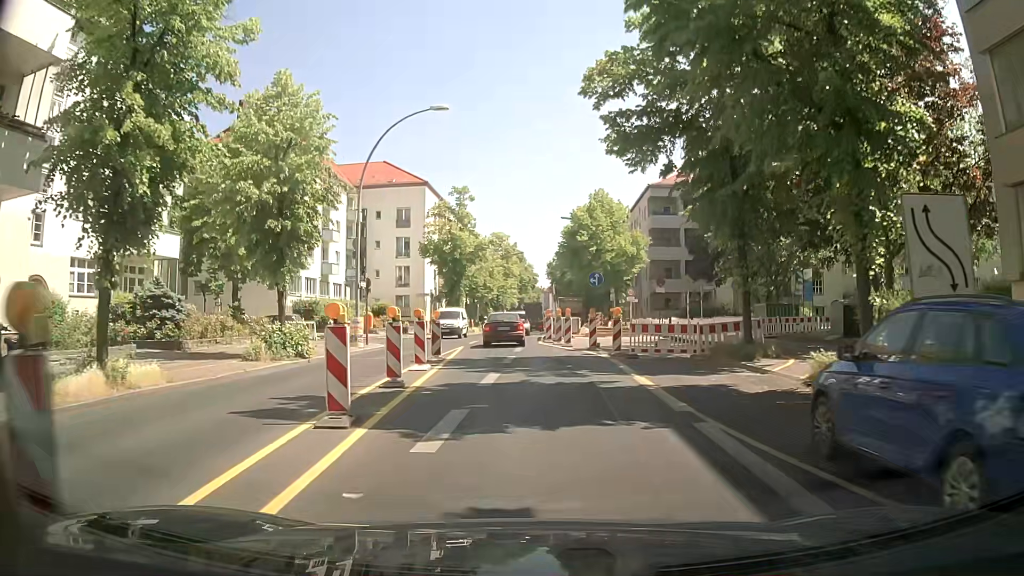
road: secondary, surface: asphalt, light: Day
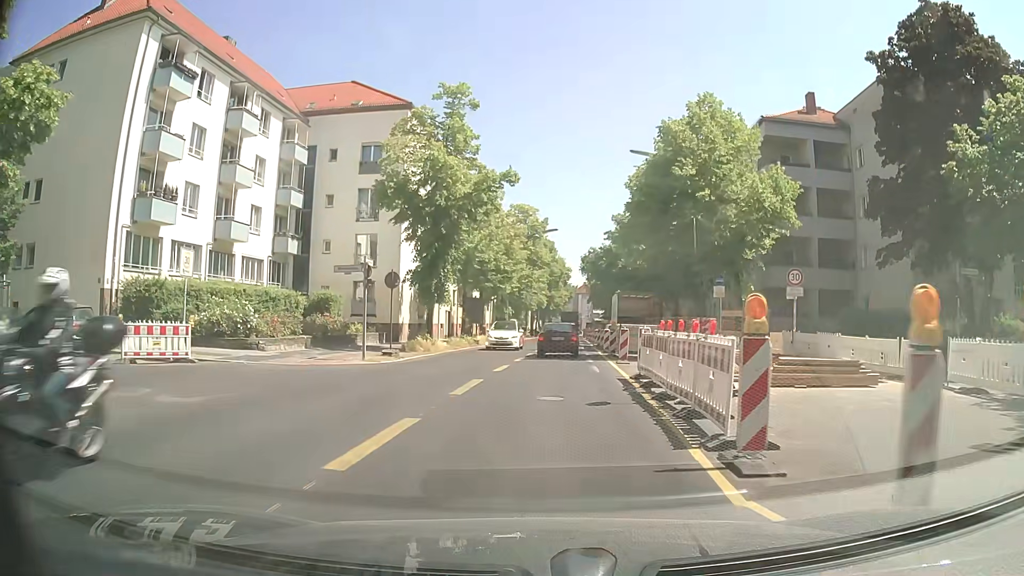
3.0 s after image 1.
(-0.4, +26.0) m; -2°
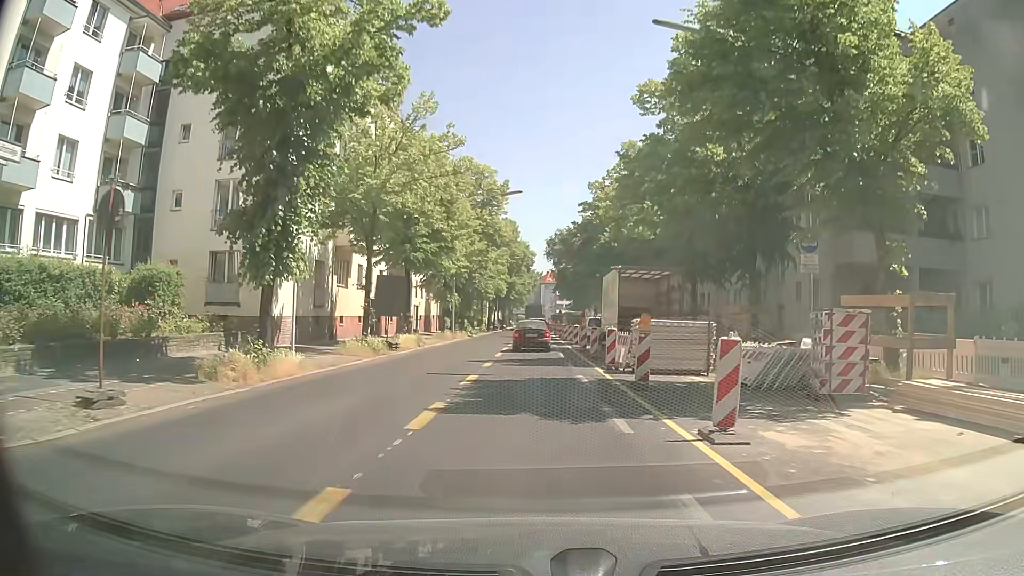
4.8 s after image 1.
(+0.5, +15.5) m; +4°
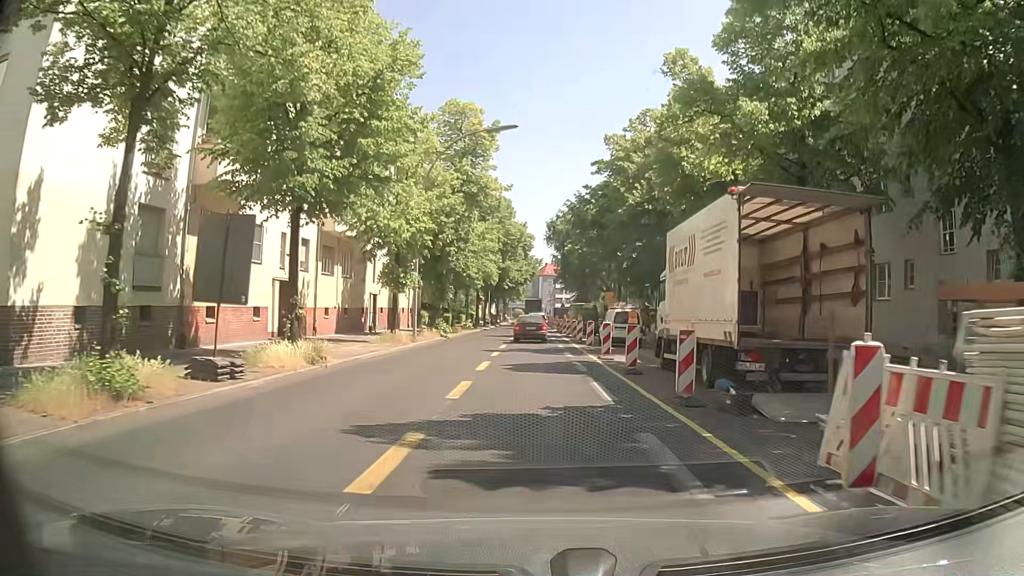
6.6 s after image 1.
(-0.1, +15.1) m; 0°
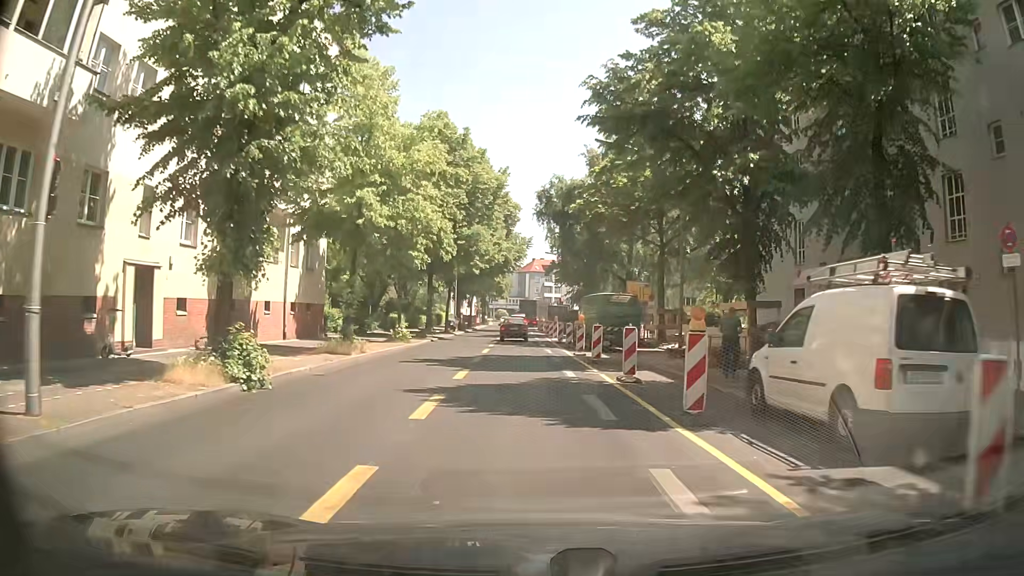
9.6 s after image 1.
(+0.3, +25.7) m; +2°
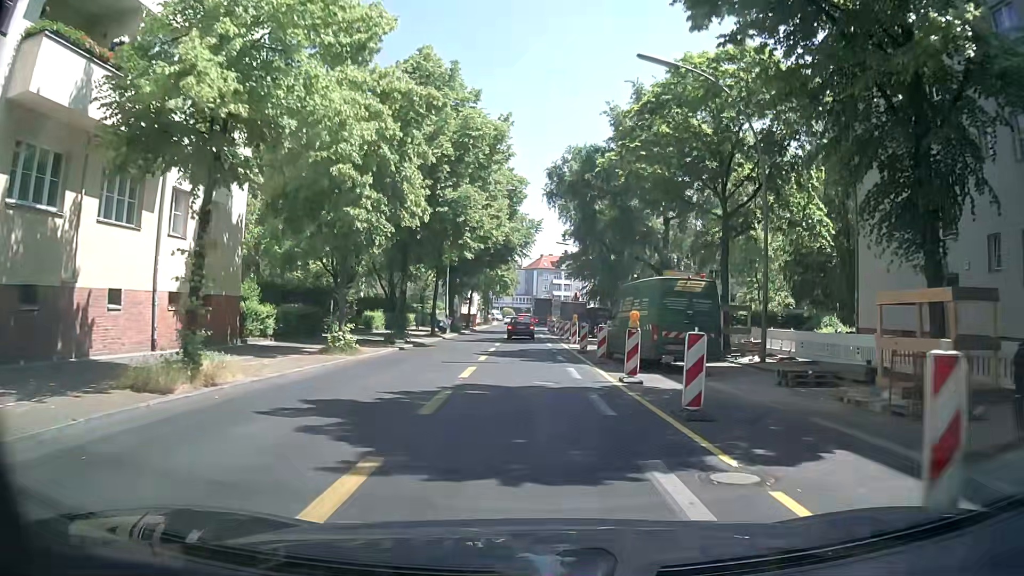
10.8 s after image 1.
(-0.1, +11.5) m; -1°
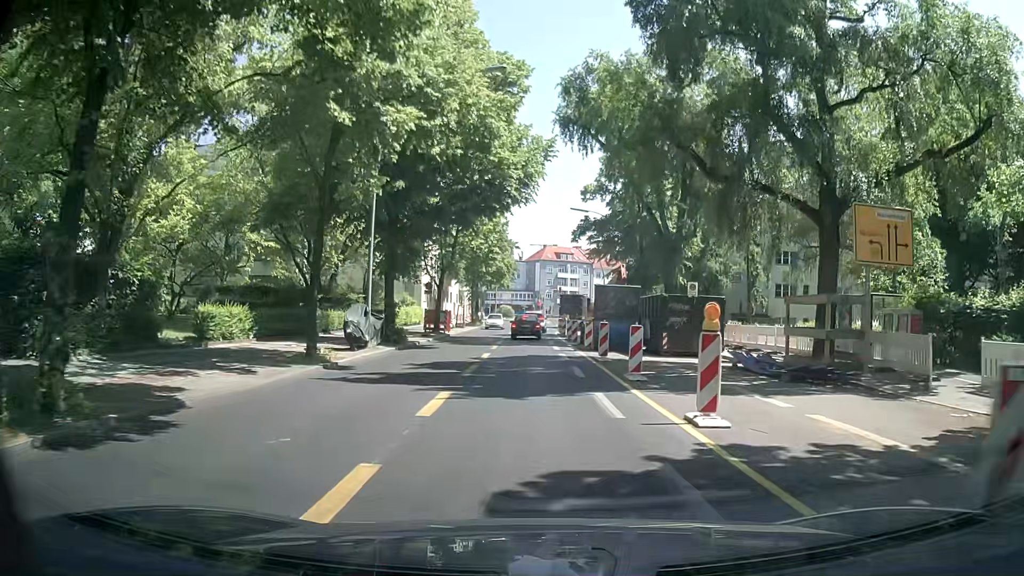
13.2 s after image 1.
(+0.1, +24.1) m; +1°
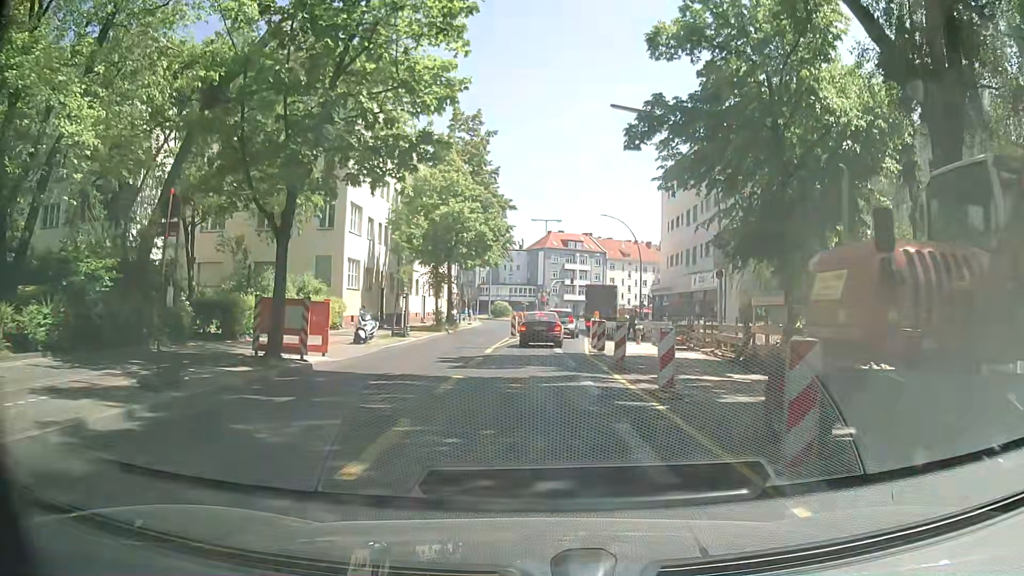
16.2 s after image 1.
(-0.5, +27.1) m; -1°
